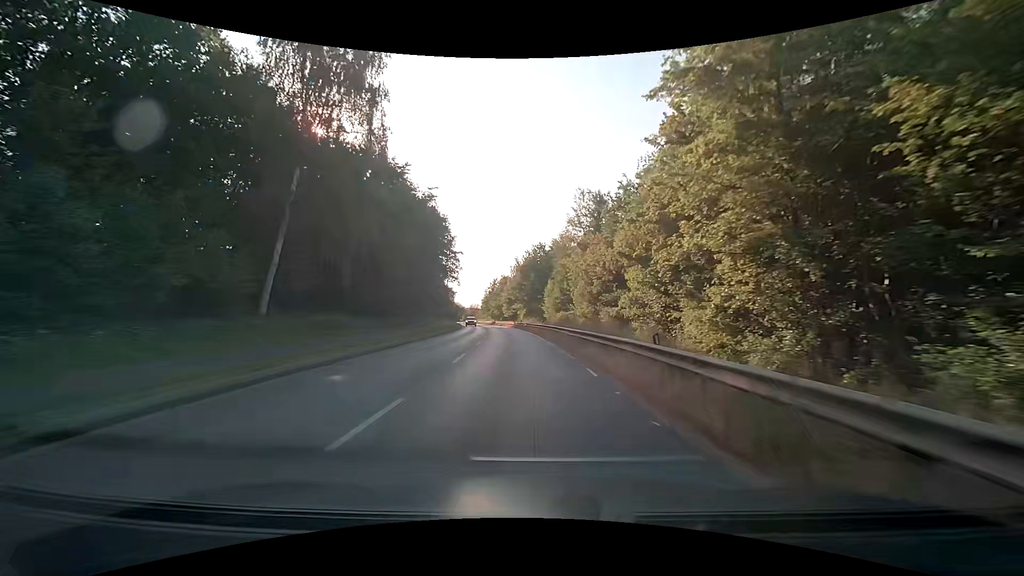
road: secondary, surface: asphalt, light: Day
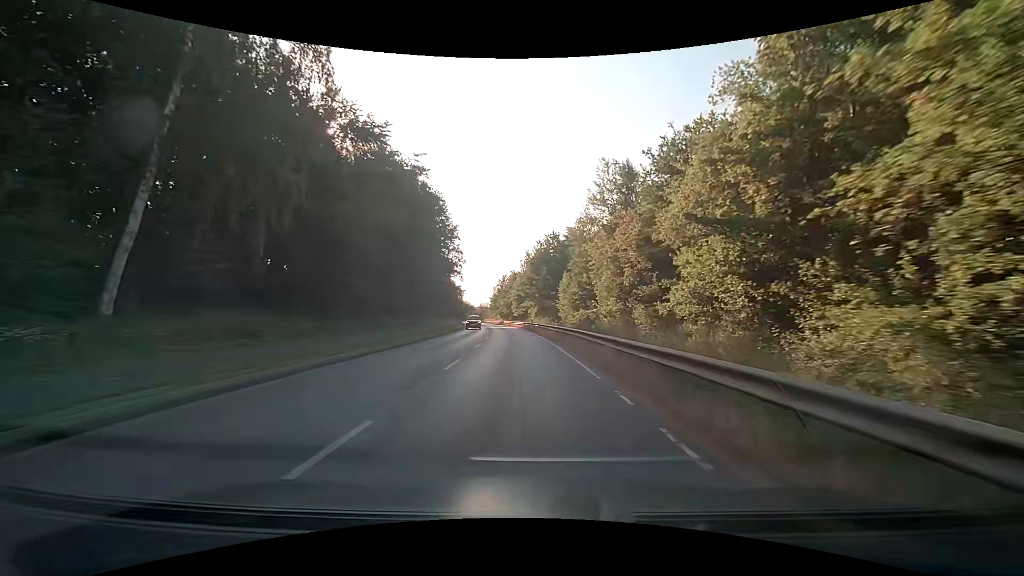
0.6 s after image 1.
(-0.1, +10.7) m; -1°
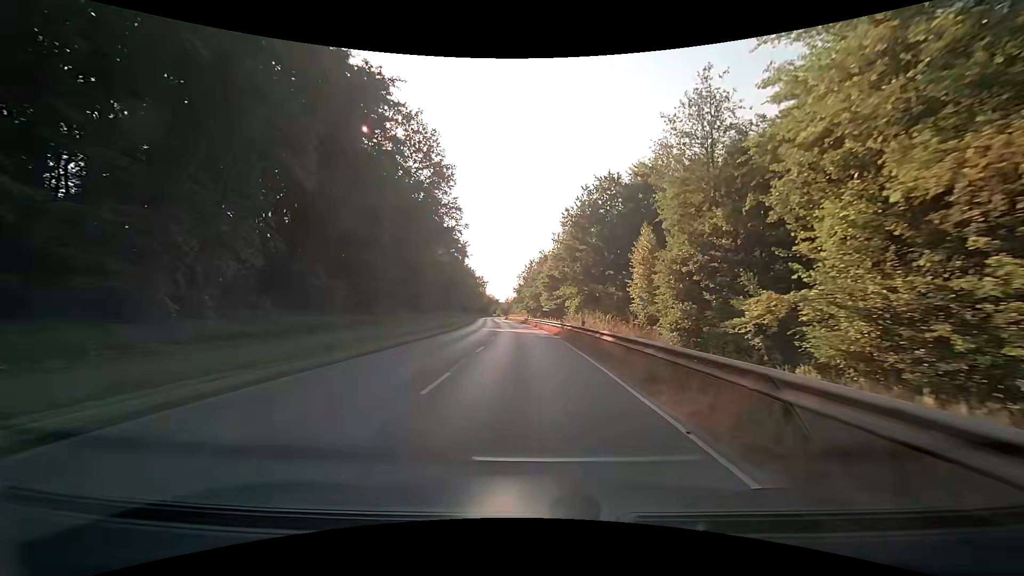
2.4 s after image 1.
(-0.9, +31.2) m; -4°
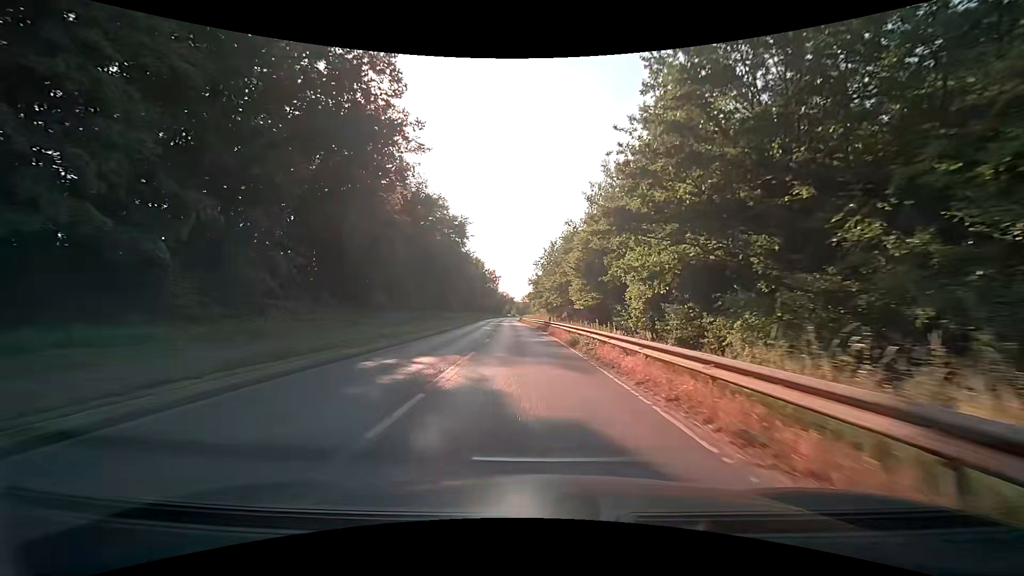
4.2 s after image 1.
(-0.3, +29.9) m; -2°
(0, +10) (0, +20) (-1, +30) (-1, +40) (-2, +50) (-2, +60) (-3, +70) (-3, +80) (-4, +90) (-4, +100) m
